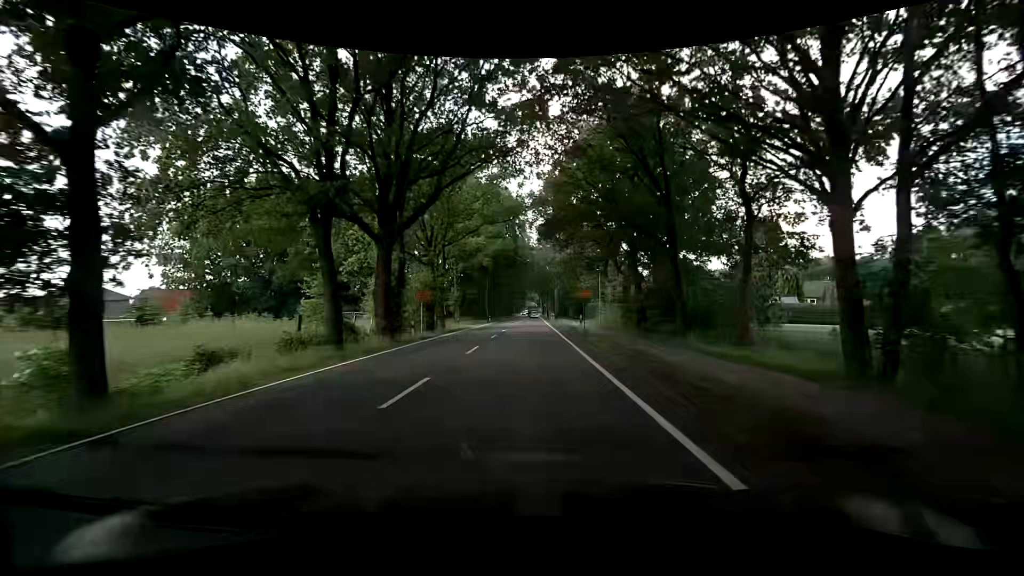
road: primary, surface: asphalt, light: Day
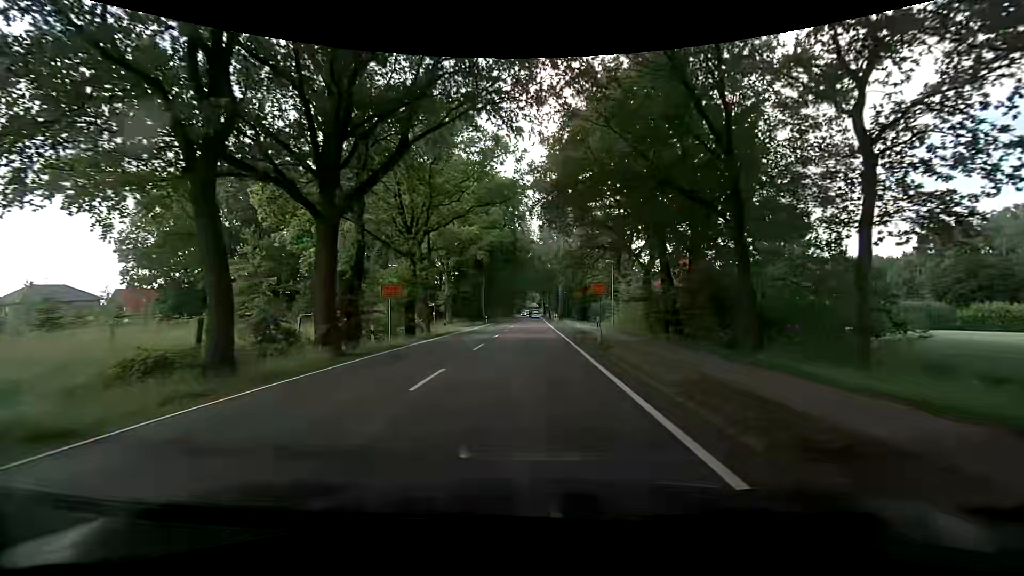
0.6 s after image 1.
(+0.2, +7.5) m; +1°
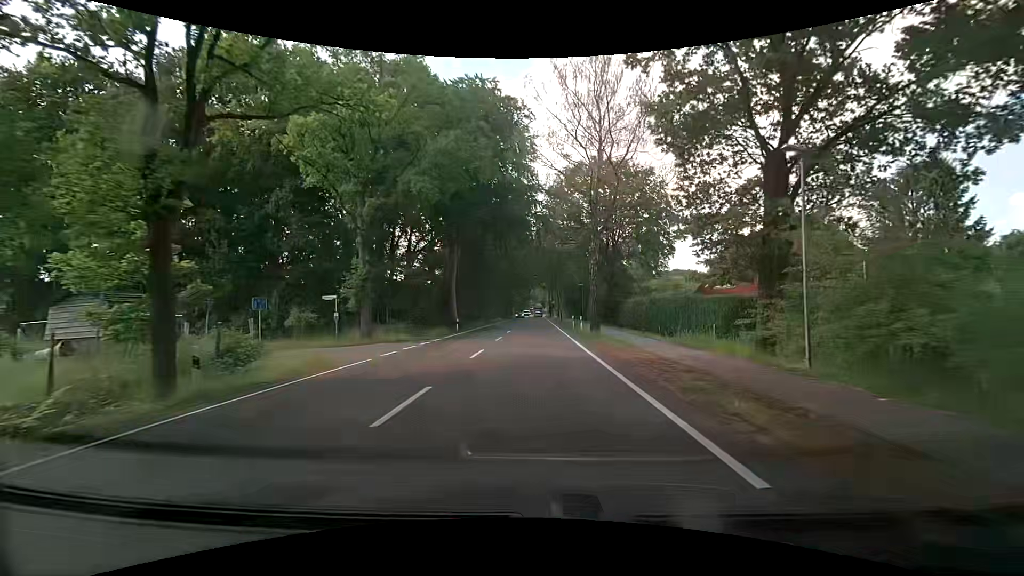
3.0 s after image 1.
(+0.2, +29.7) m; 0°
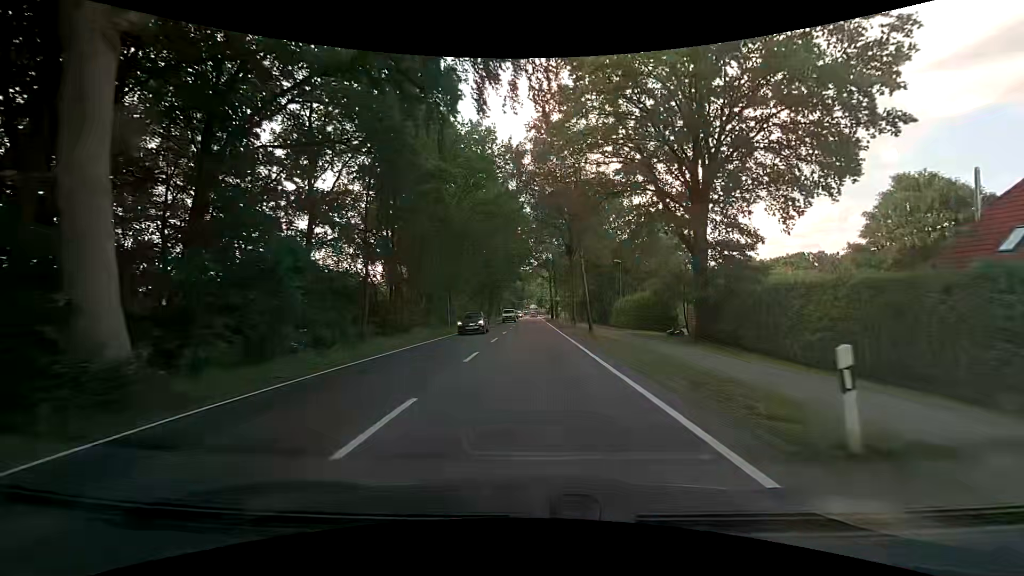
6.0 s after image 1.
(0.0, +37.5) m; +1°
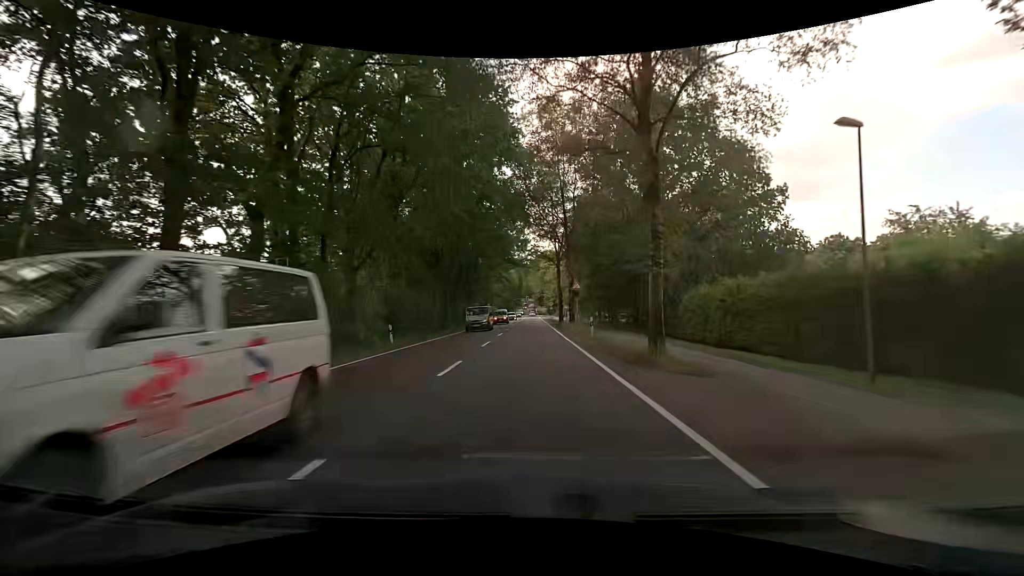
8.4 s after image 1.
(-0.2, +30.3) m; 0°
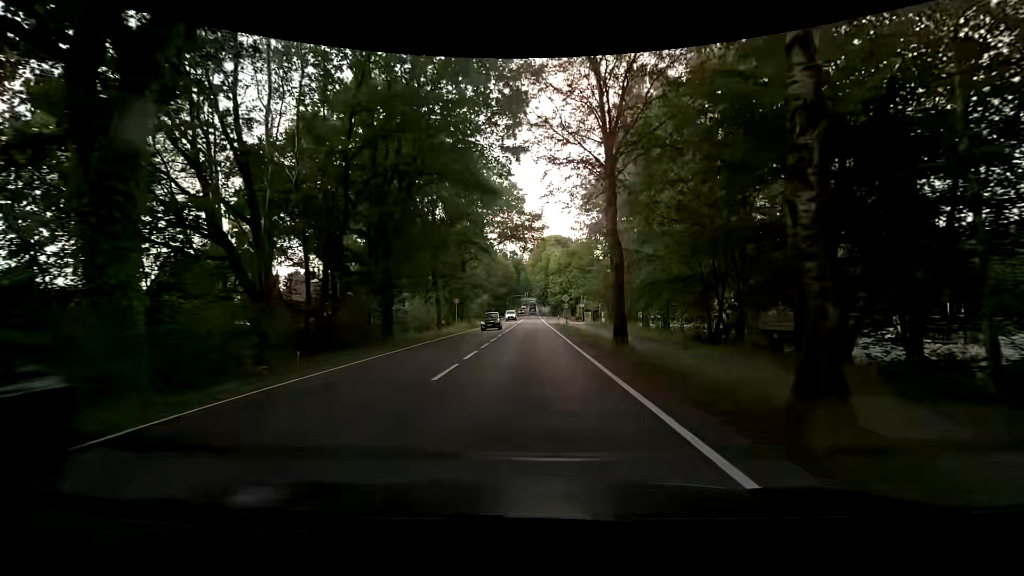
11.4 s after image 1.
(-0.1, +36.7) m; 0°
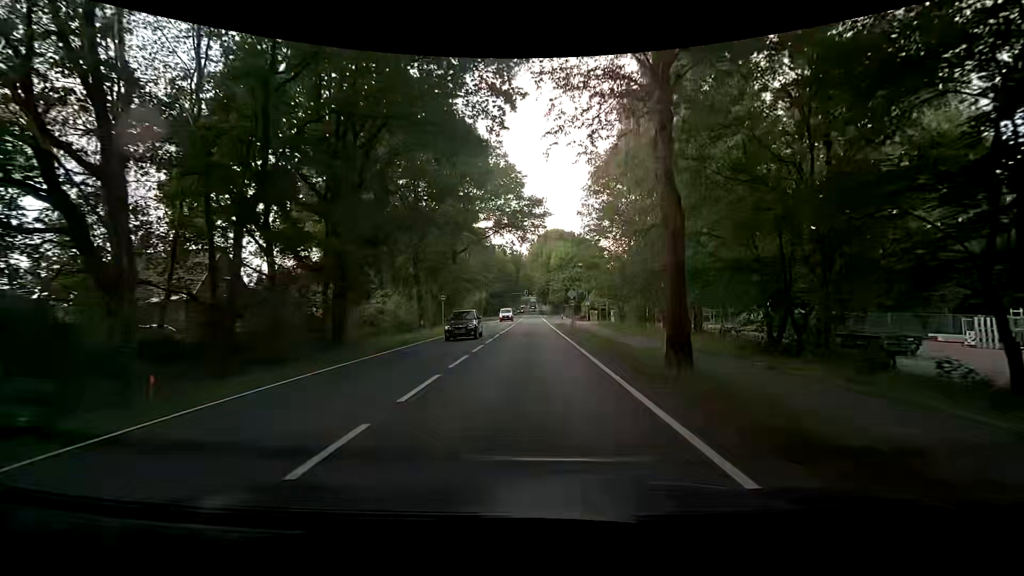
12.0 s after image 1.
(0.0, +7.2) m; -1°
